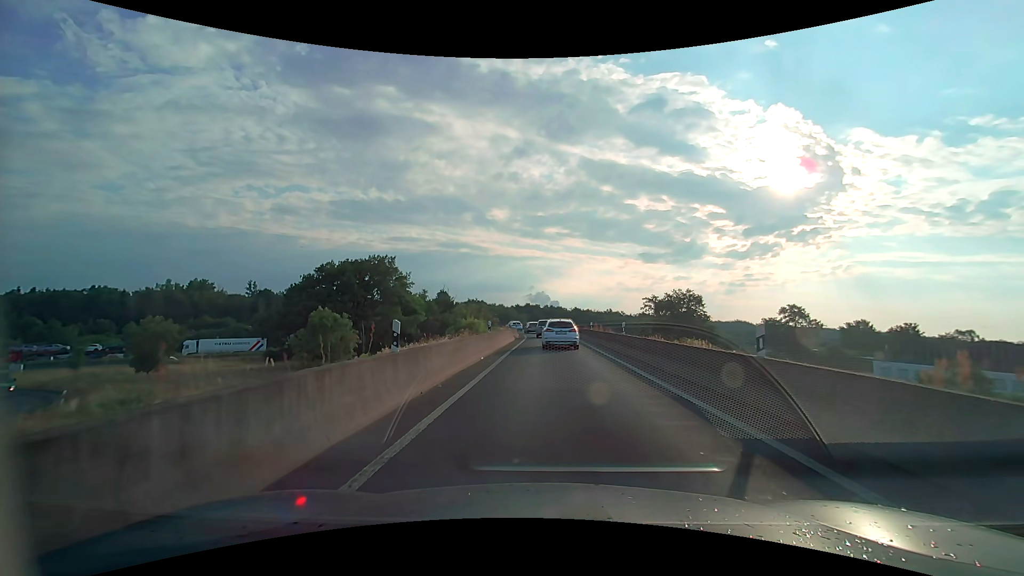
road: motorway_link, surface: asphalt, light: Day
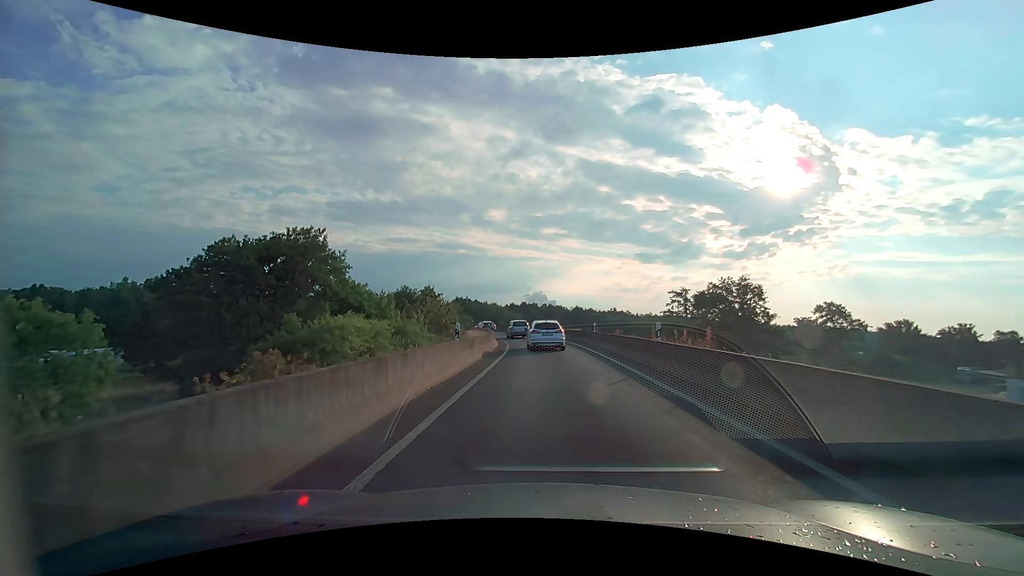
(+0.2, +23.2) m; +1°
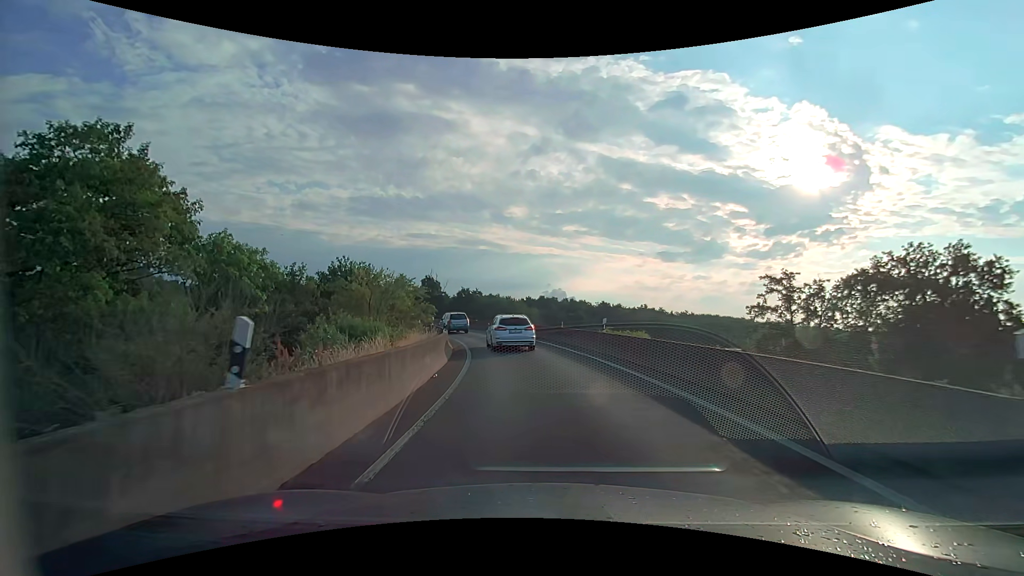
(-0.4, +26.5) m; -2°
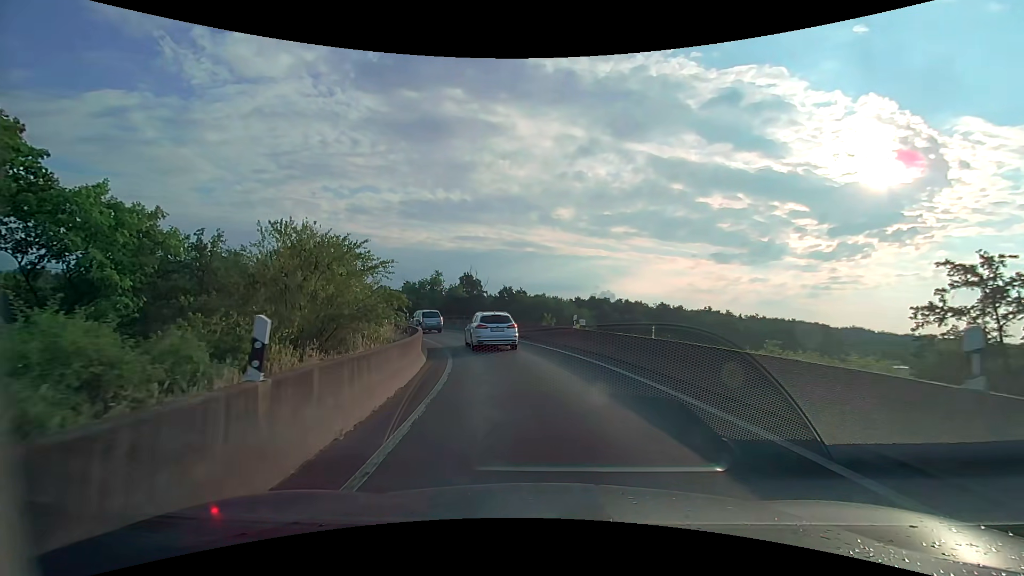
(-0.6, +14.9) m; -5°
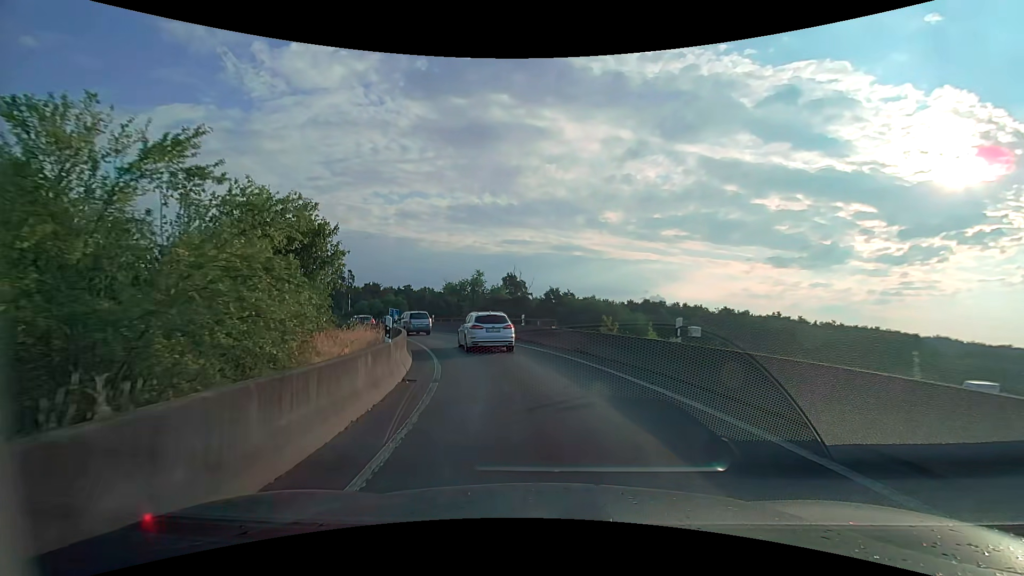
(-0.5, +9.6) m; -5°
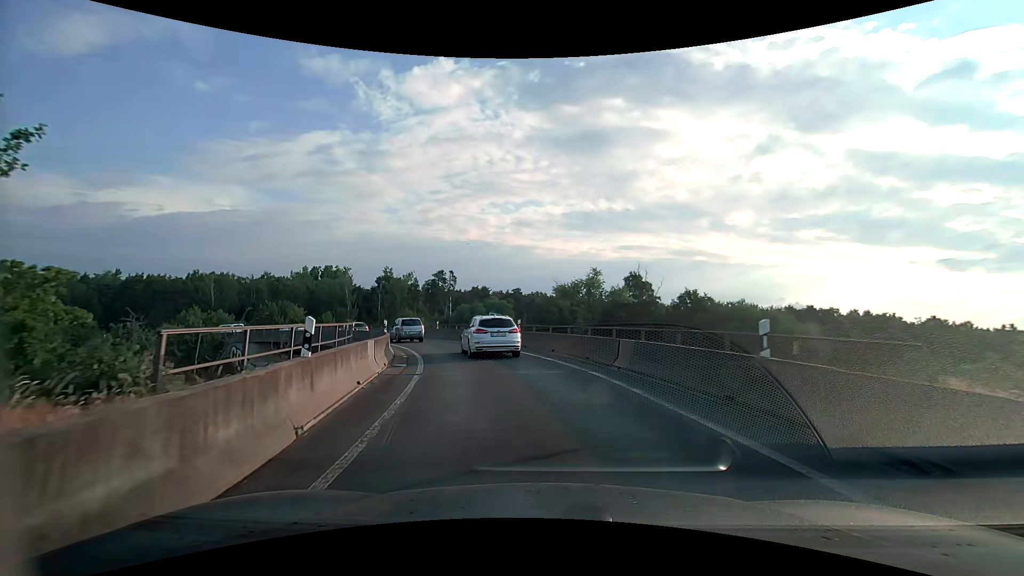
(-2.0, +18.5) m; -13°
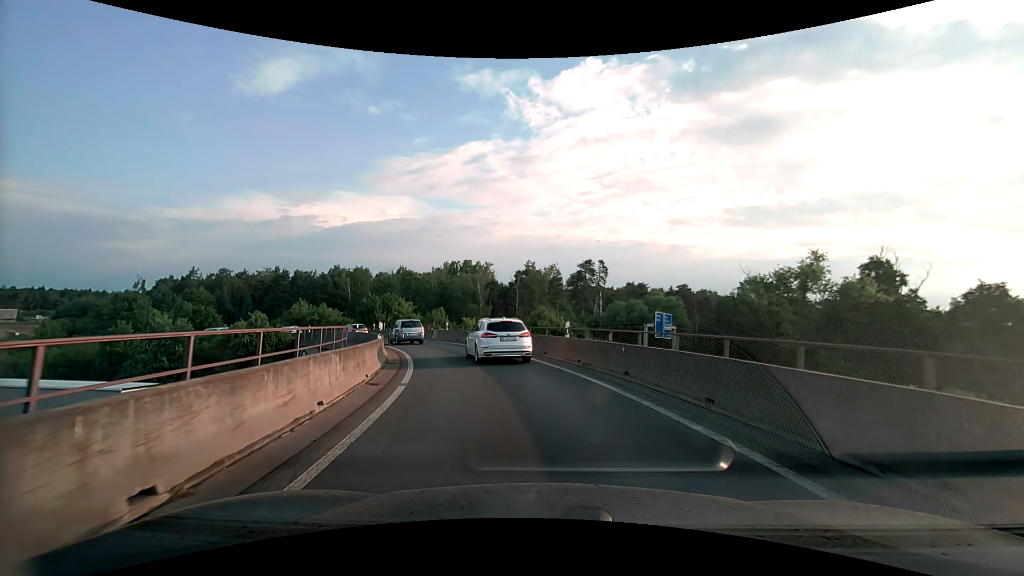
(-3.5, +22.5) m; -17°
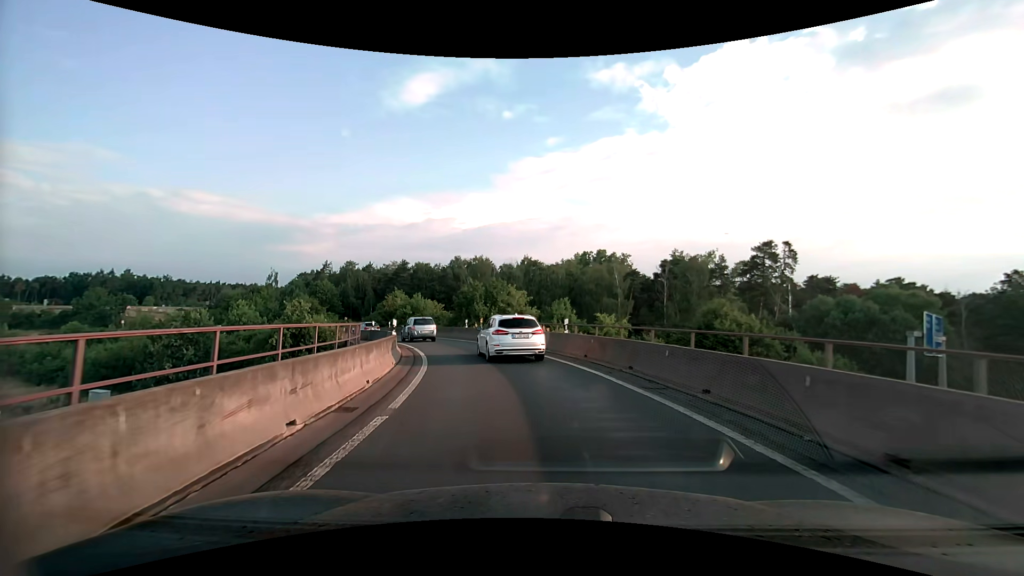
(-2.4, +18.3) m; -15°
(-1, +10) (-3, +20) (-6, +29) (-10, +38) (-16, +47) (-22, +54) (-29, +61) (-37, +67) (-46, +72) (-56, +75) m
